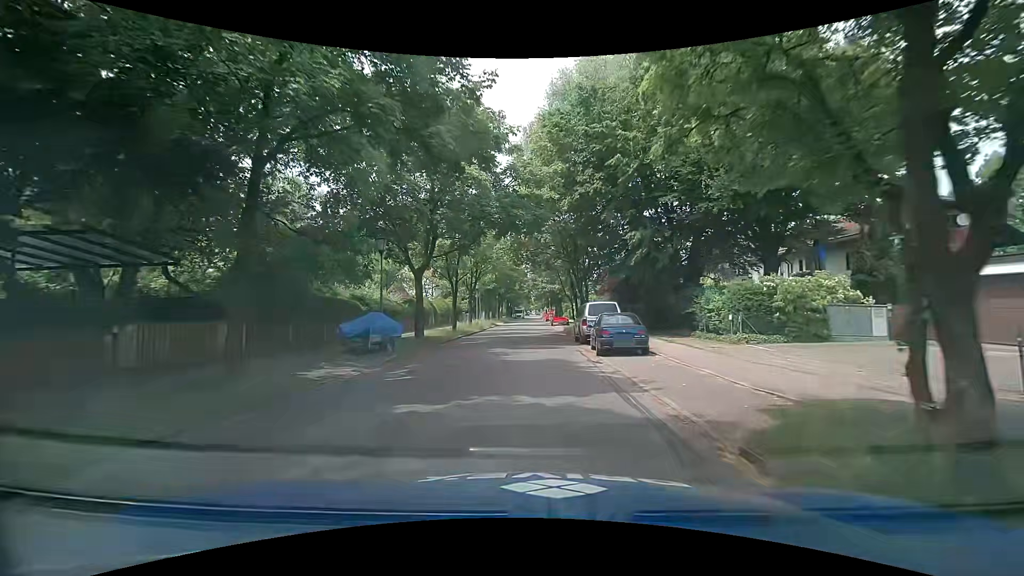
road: tertiary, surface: asphalt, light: Day
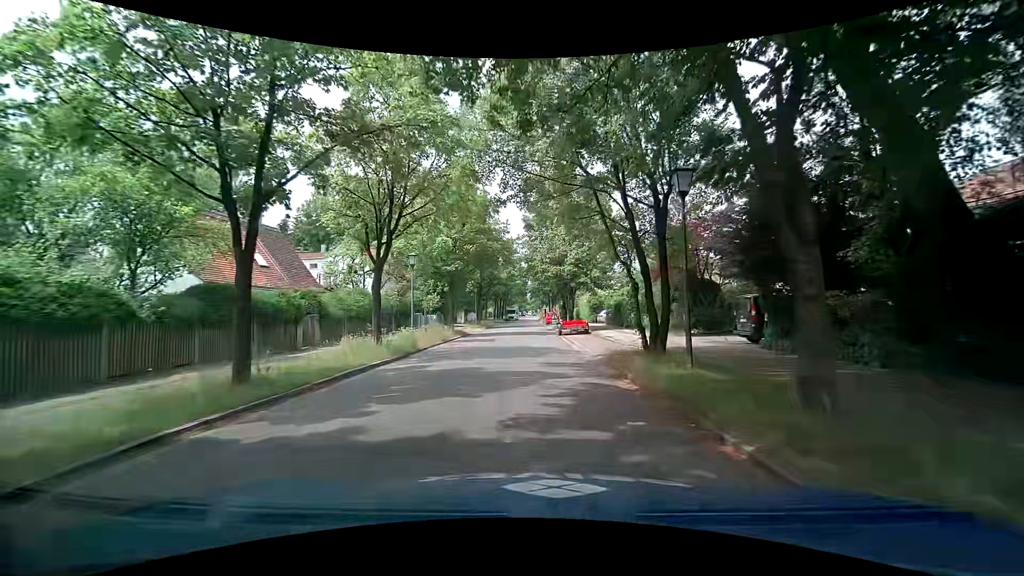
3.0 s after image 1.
(-0.1, +24.0) m; 0°
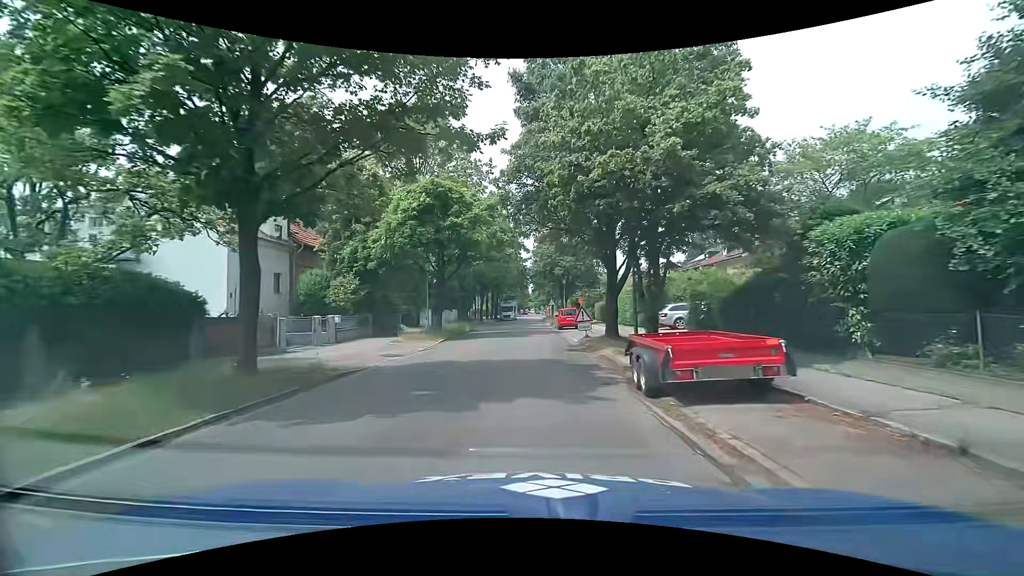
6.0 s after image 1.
(-0.2, +24.9) m; 0°
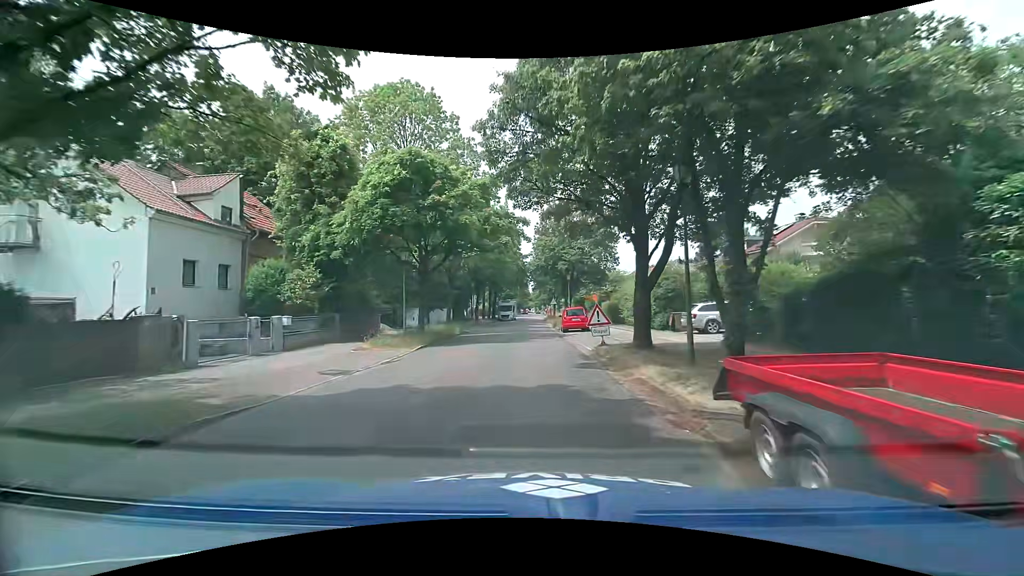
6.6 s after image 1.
(0.0, +5.0) m; 0°
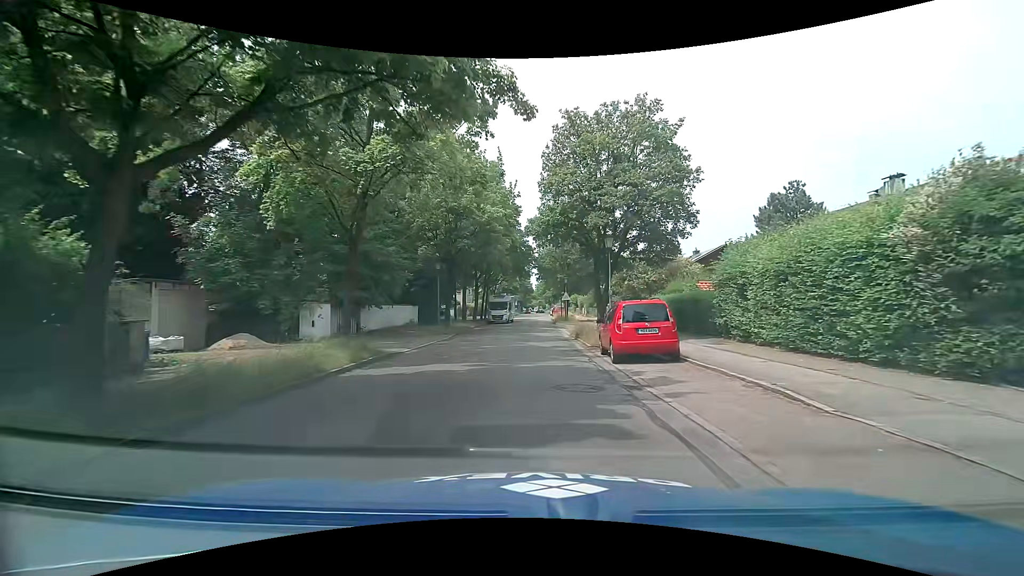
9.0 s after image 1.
(0.0, +19.2) m; 0°
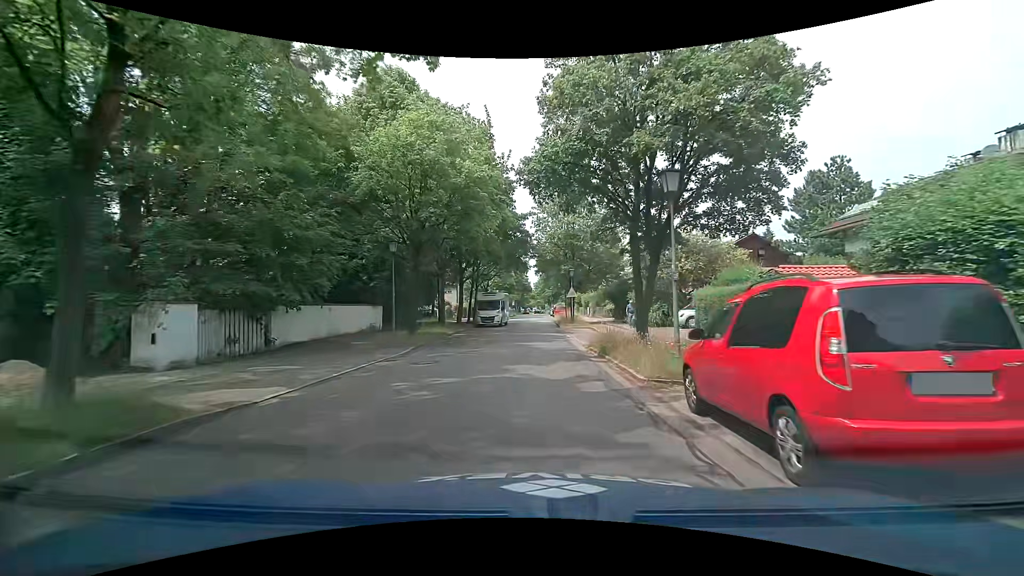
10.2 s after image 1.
(0.0, +9.1) m; 0°
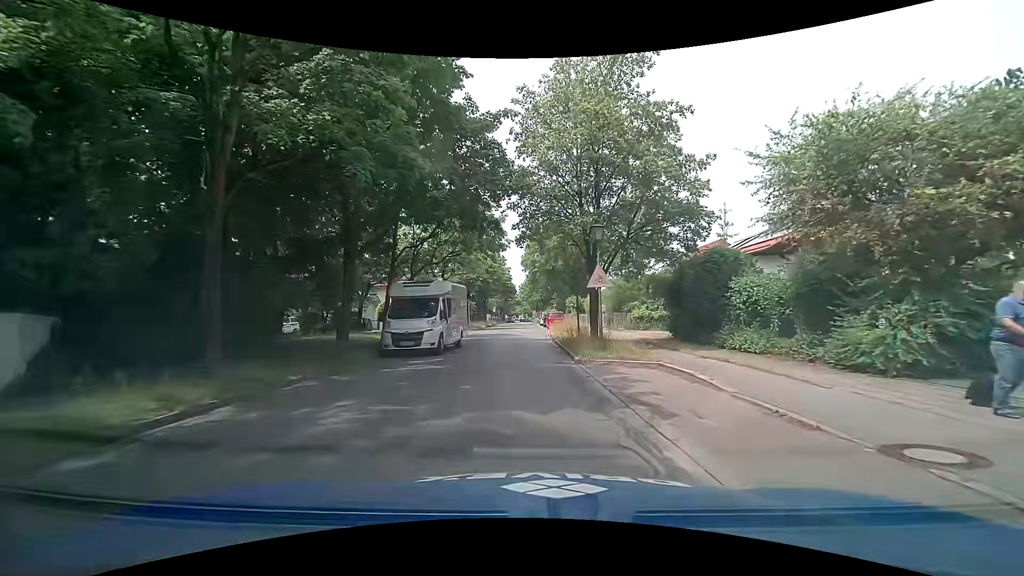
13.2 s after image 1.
(+0.1, +21.2) m; +1°
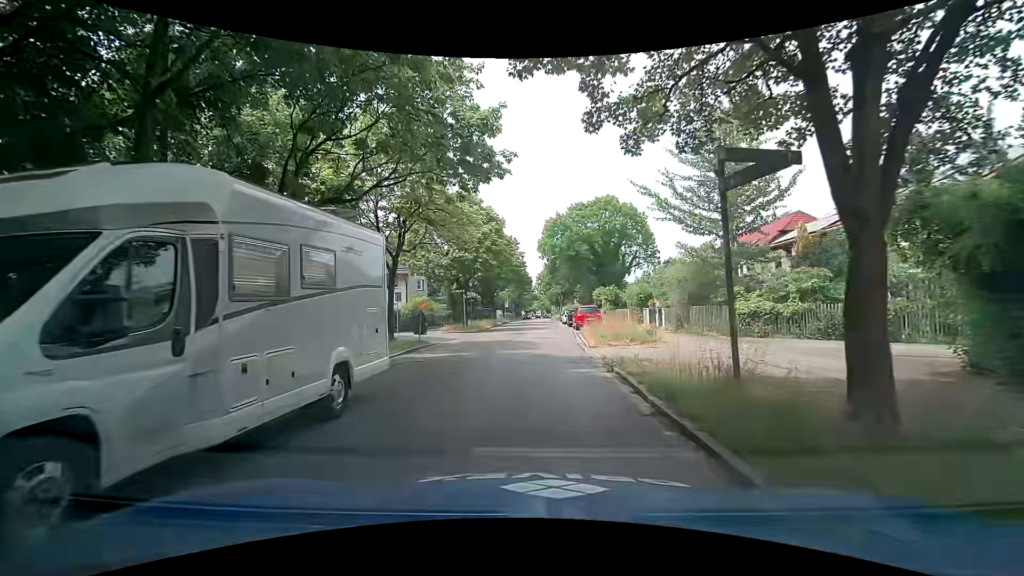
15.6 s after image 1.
(0.0, +14.7) m; -3°
(0, +10) (0, +20) (+1, +30) (+1, +40) (+2, +50) (+2, +60) (+2, +70) (+3, +80) (+3, +90) (+3, +100) m
